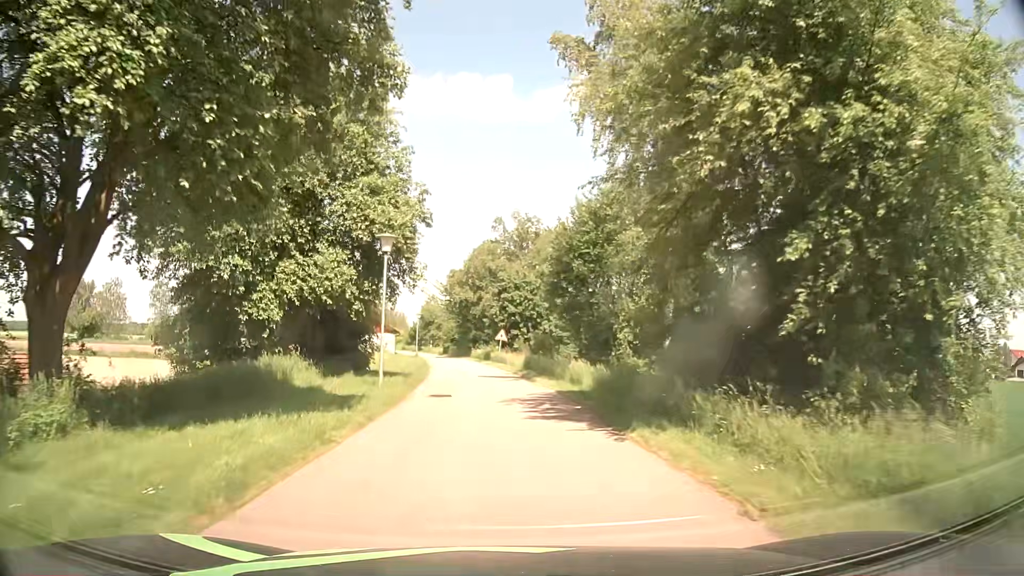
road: residential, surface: asphalt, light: Day
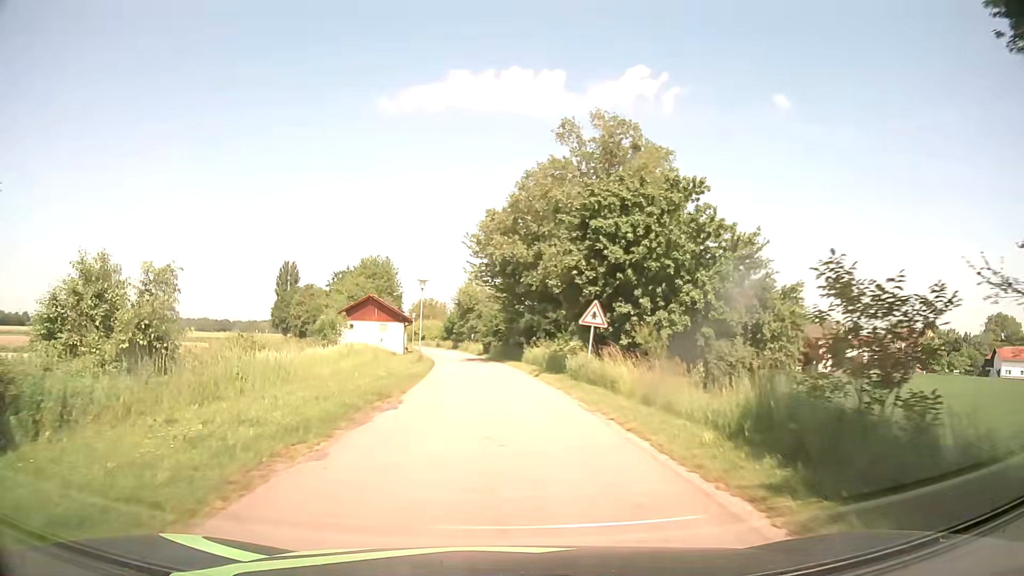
(-1.2, +30.5) m; -6°
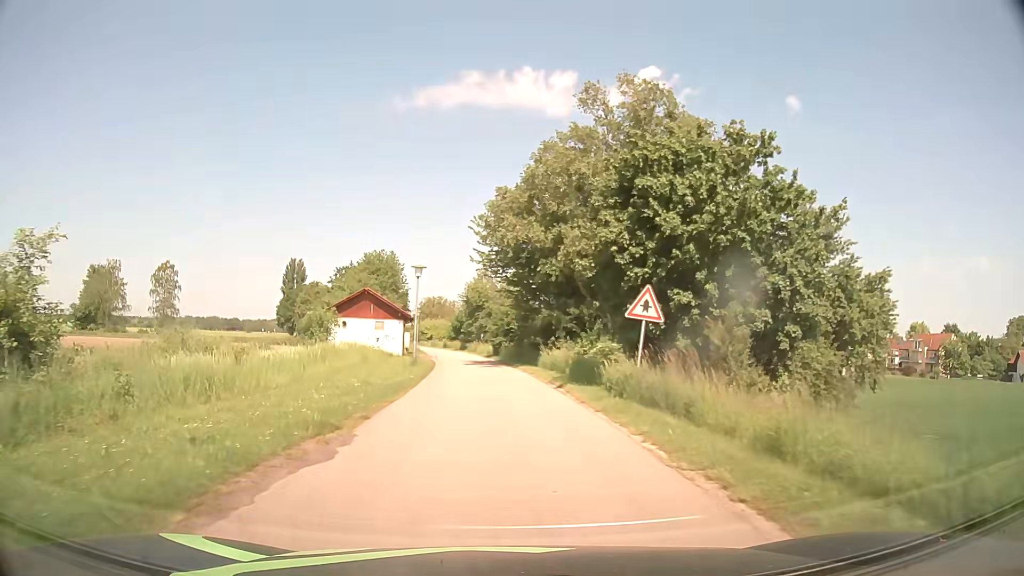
(0.0, +6.2) m; 0°
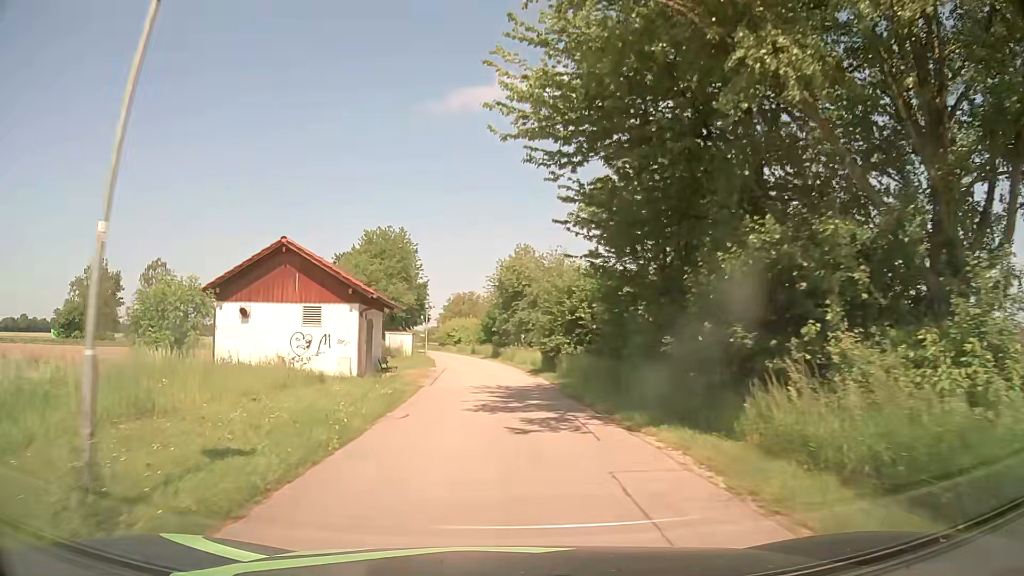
(-0.8, +24.7) m; -4°
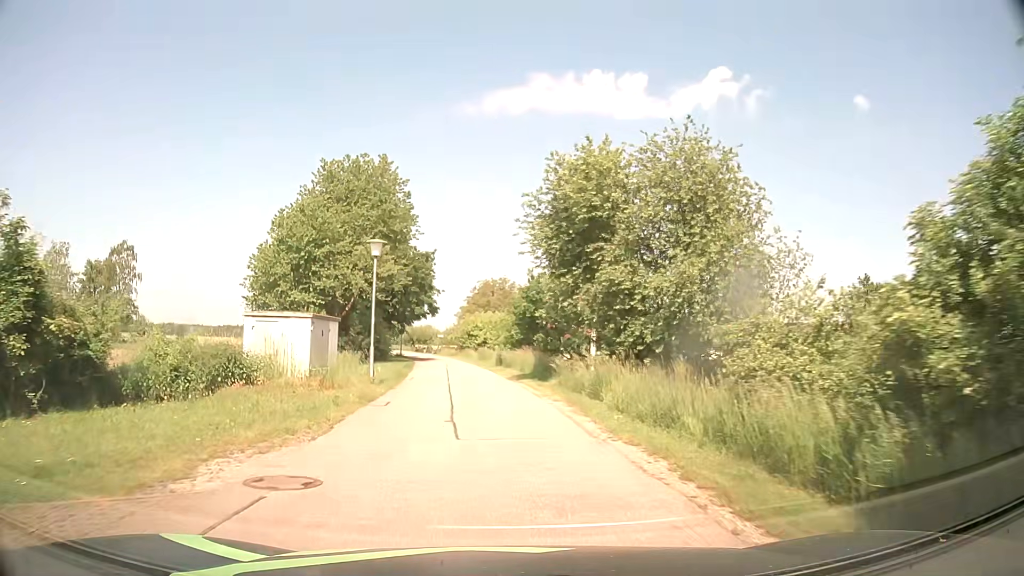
(-0.6, +30.2) m; -3°
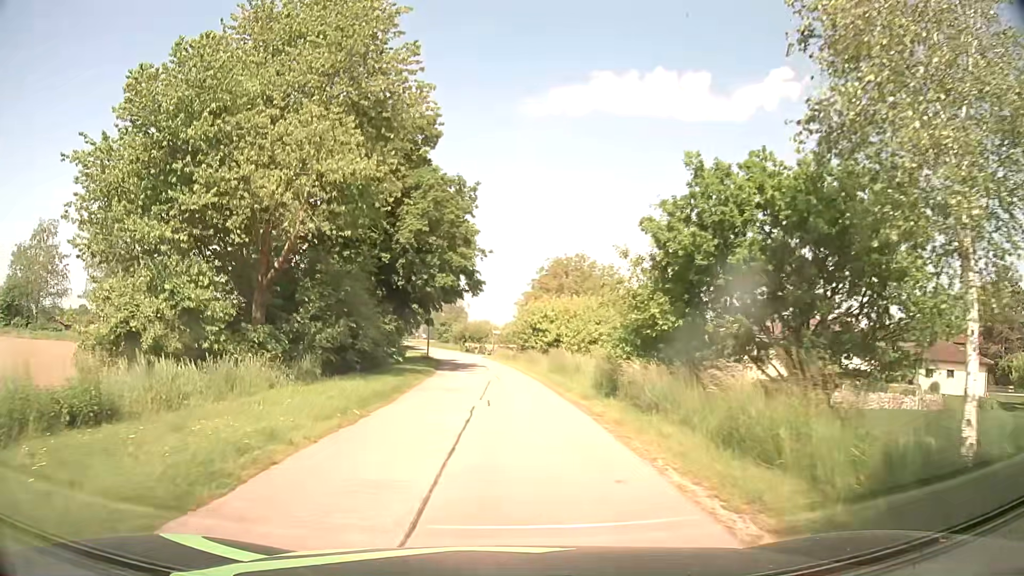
(-1.2, +24.0) m; -6°
